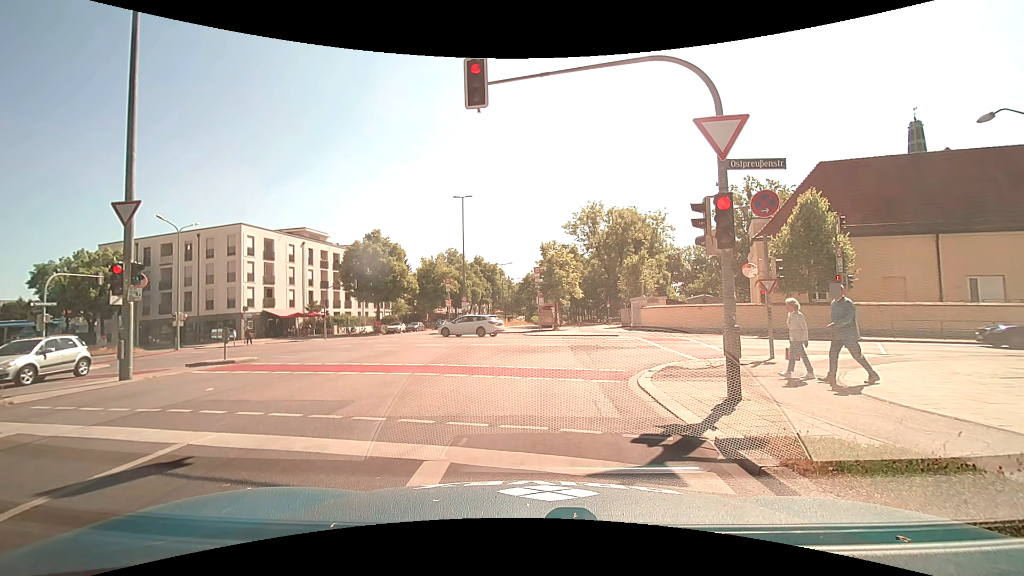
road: secondary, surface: asphalt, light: Day
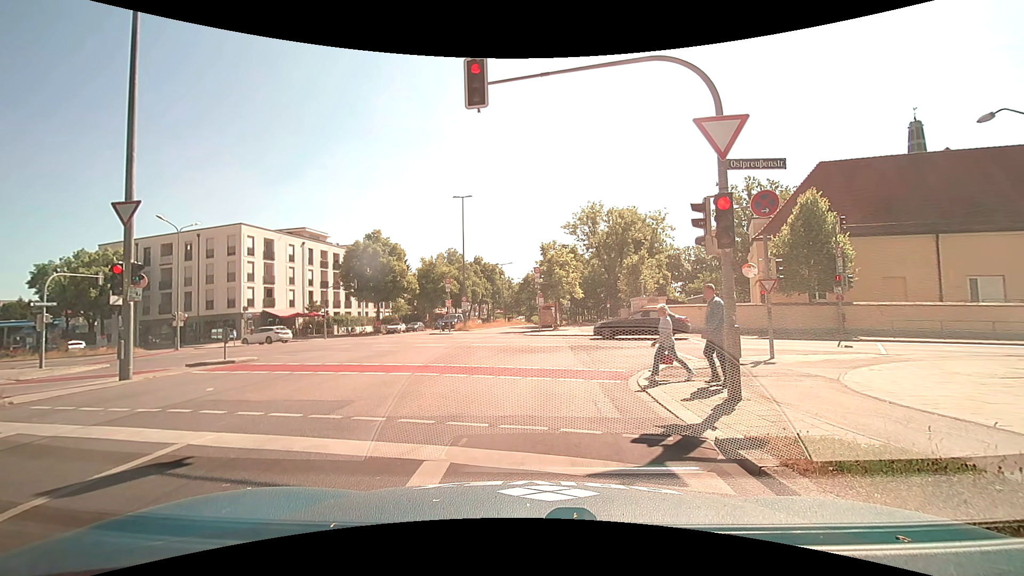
(0.0, 0.0) m; 0°
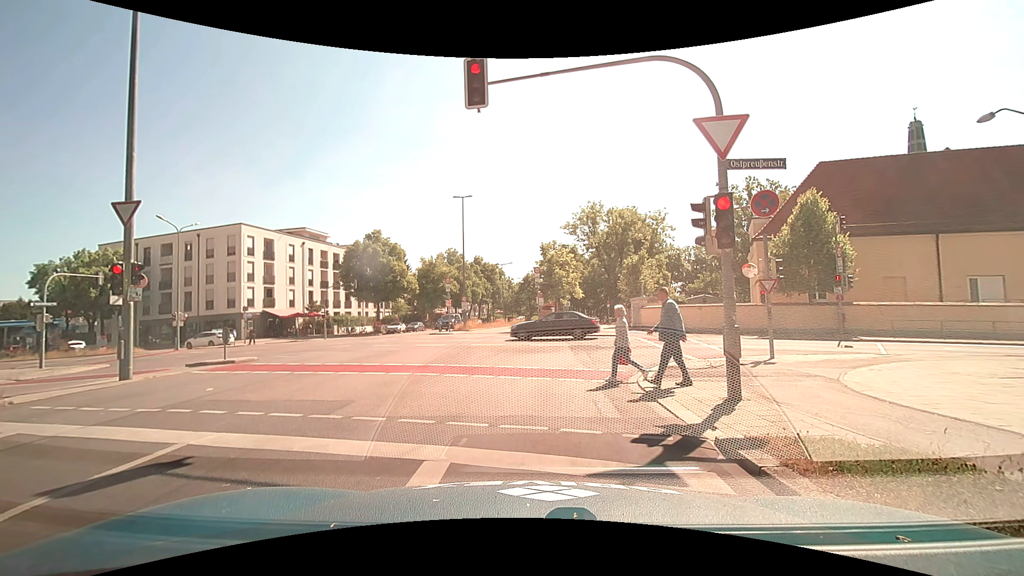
(0.0, 0.0) m; 0°
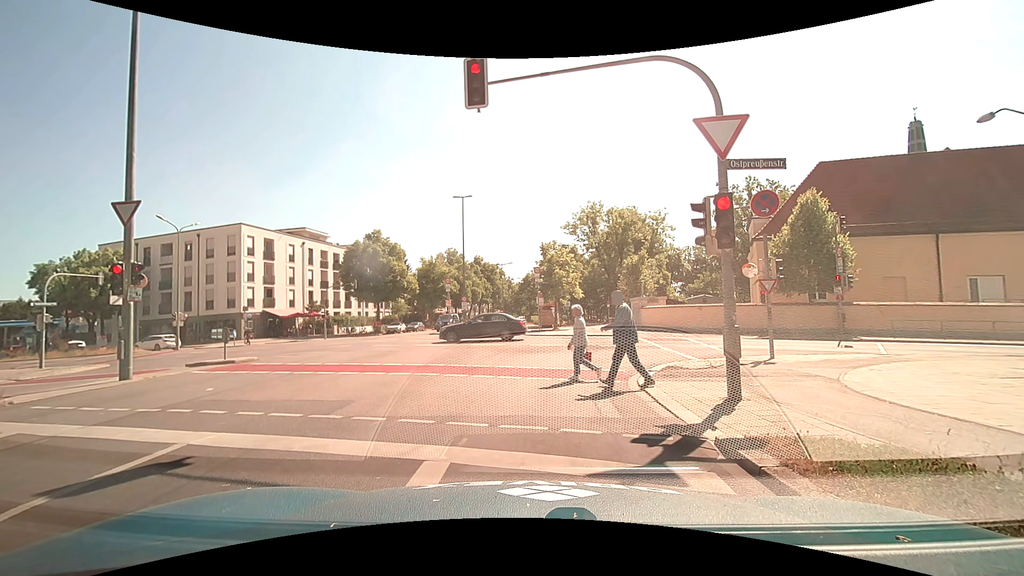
(0.0, 0.0) m; 0°
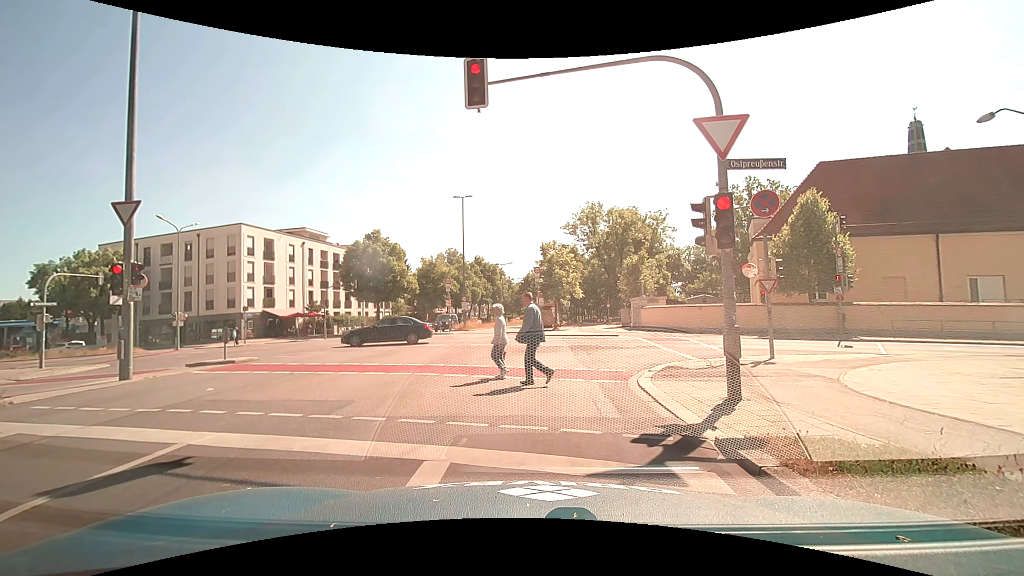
(0.0, 0.0) m; 0°
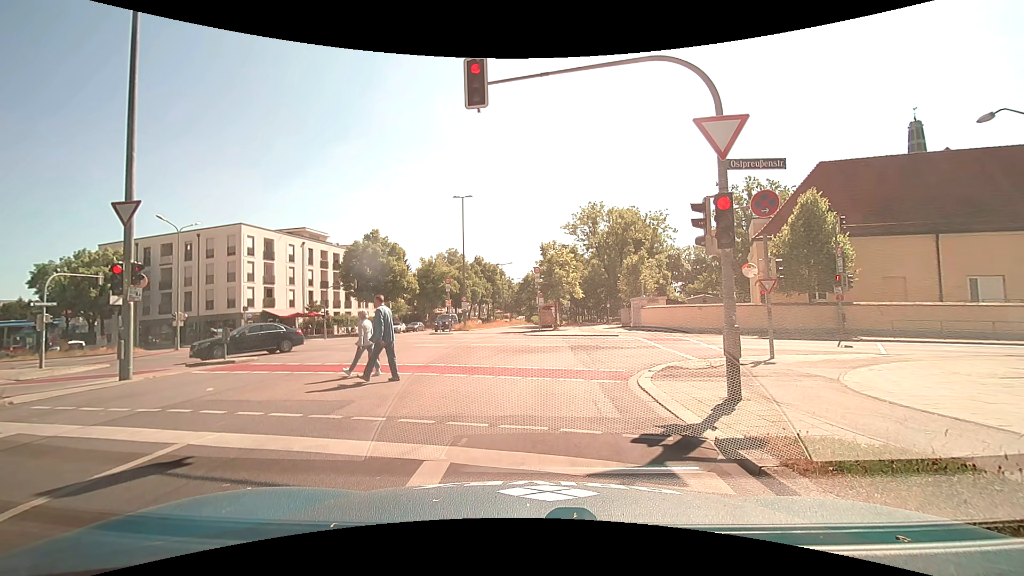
(0.0, 0.0) m; 0°
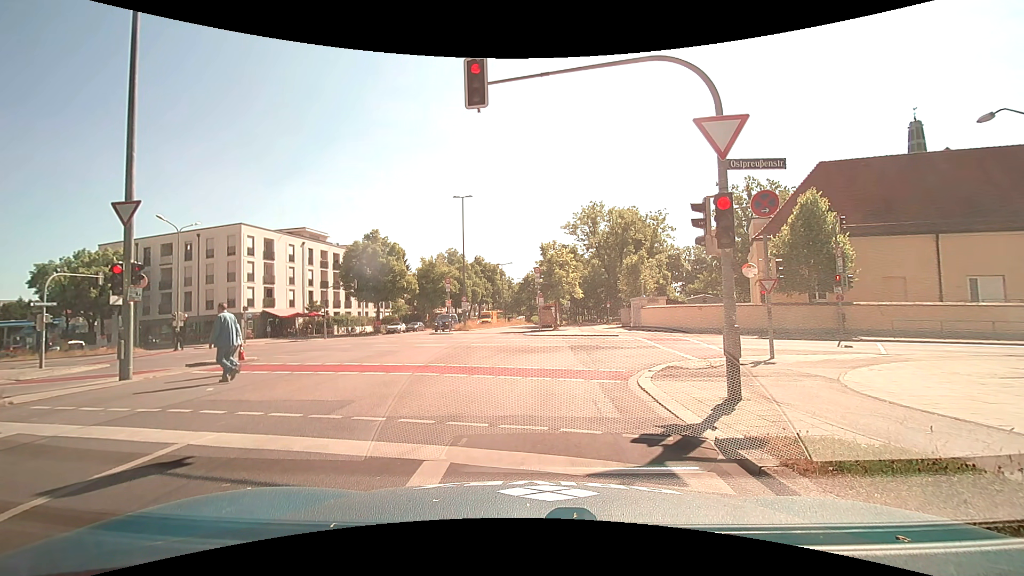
(0.0, 0.0) m; 0°
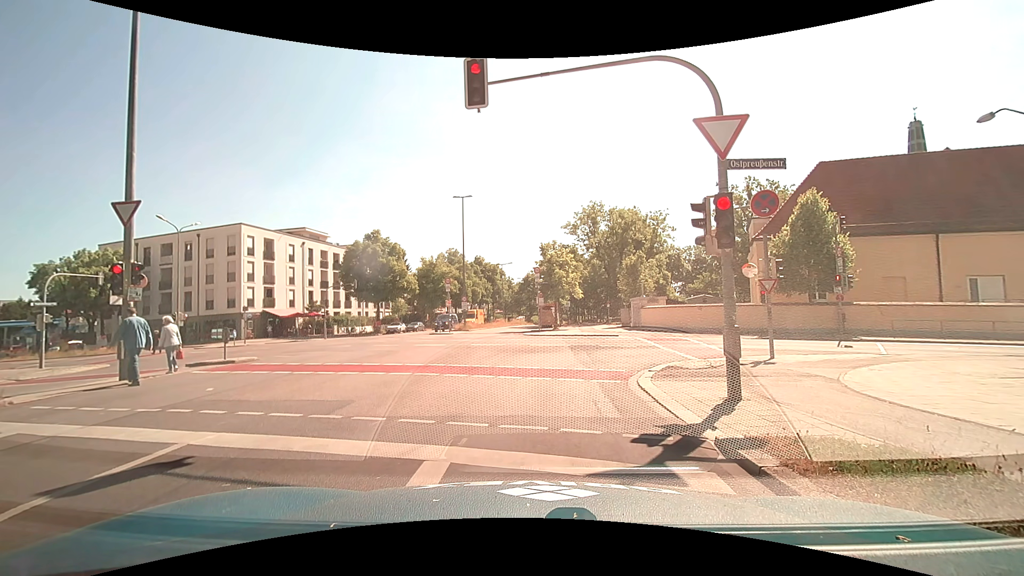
(0.0, 0.0) m; 0°
(0, +10) (+2, +20) (+11, +23) (+20, +20) (+30, +17) (+39, +14) (+49, +11) (+59, +9) (+68, +6) (+78, +3) m
